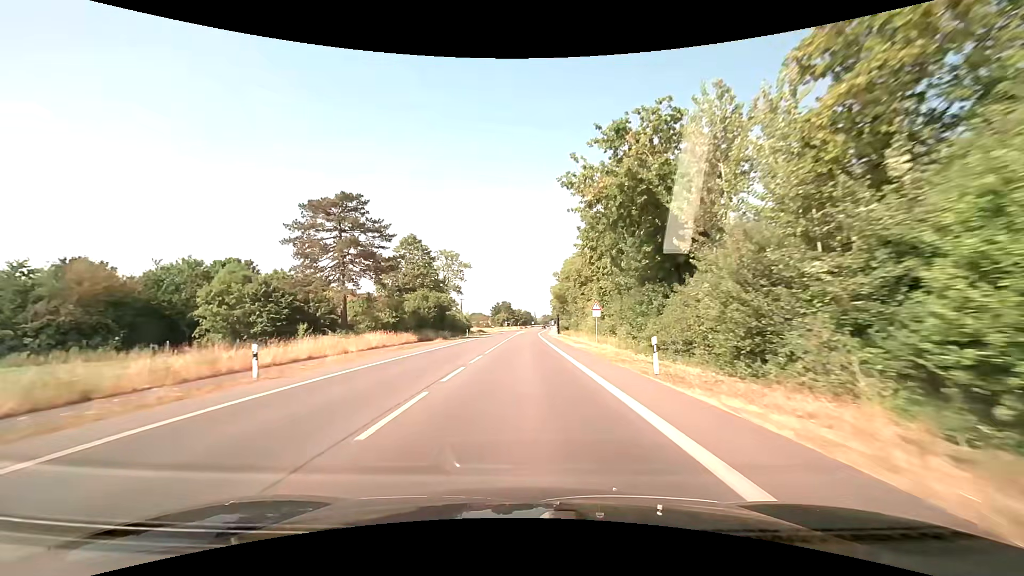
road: primary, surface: asphalt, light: Day
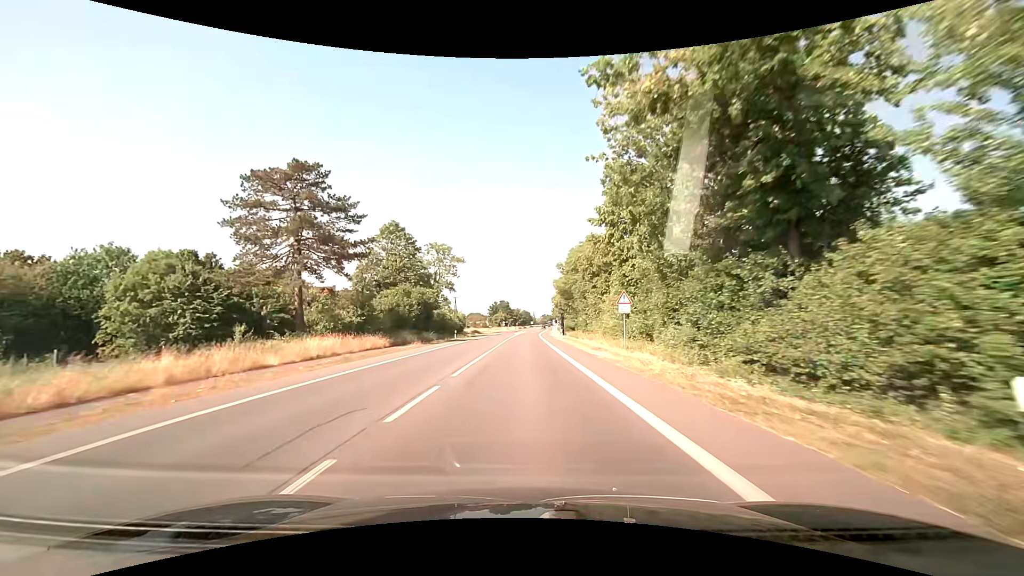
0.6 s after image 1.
(0.0, +10.9) m; 0°
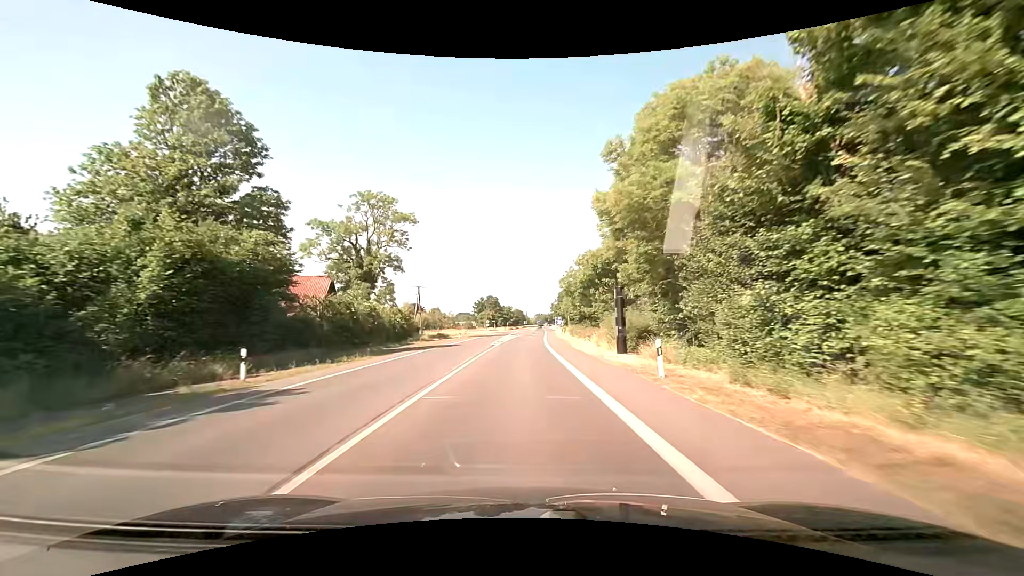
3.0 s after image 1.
(+0.3, +43.8) m; +1°
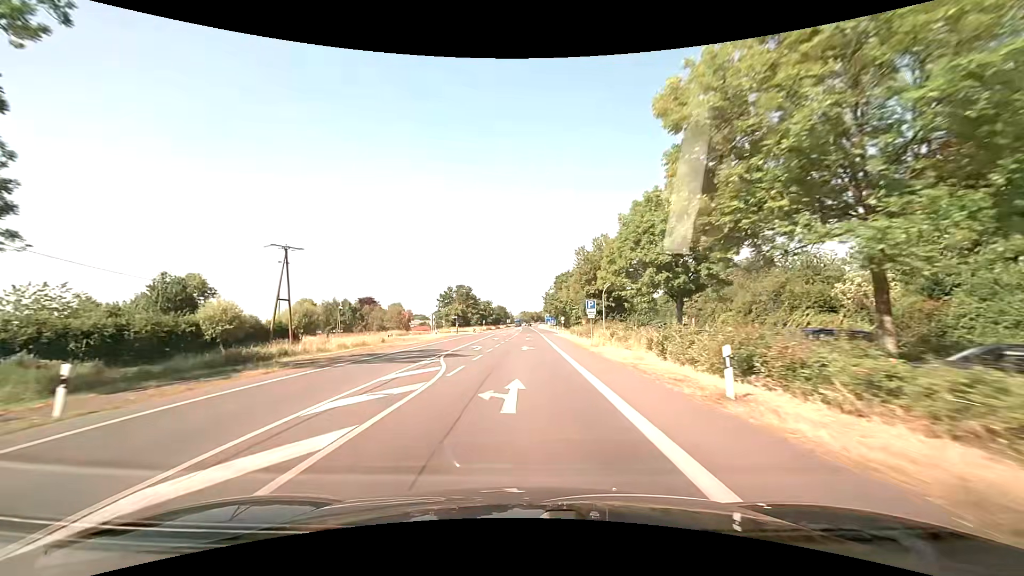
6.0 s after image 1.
(+0.7, +54.8) m; +2°
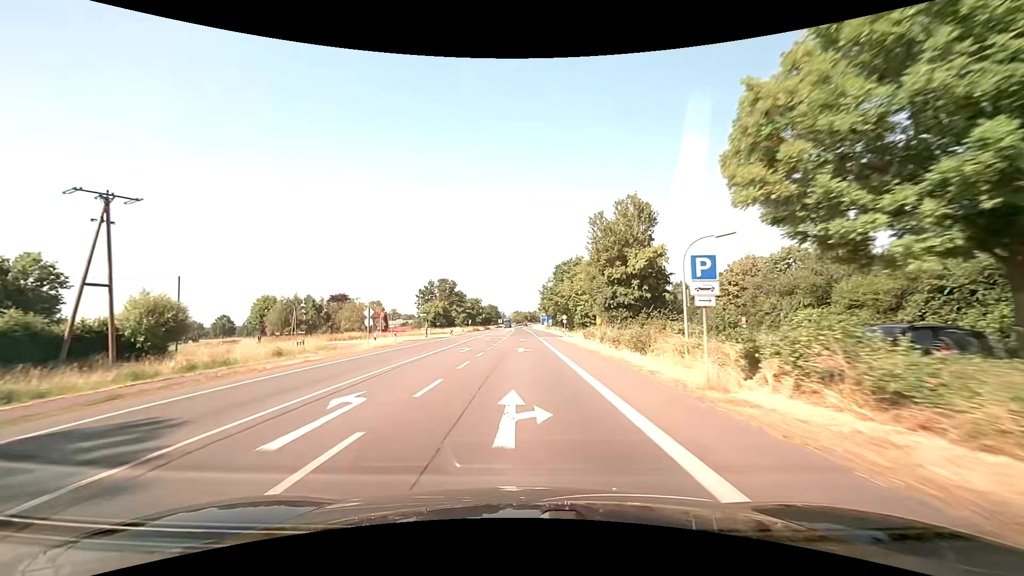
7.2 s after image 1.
(+0.1, +22.0) m; 0°
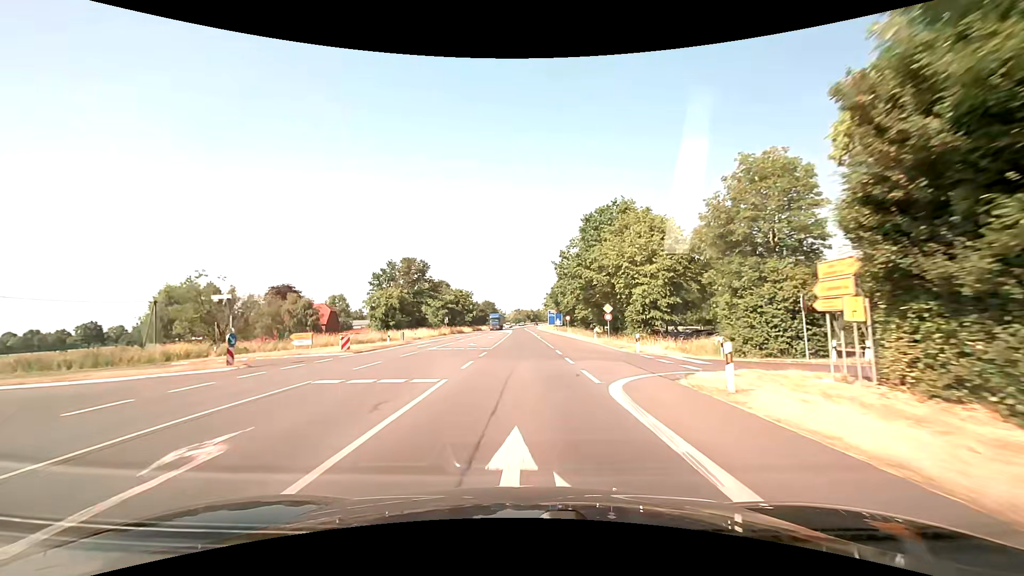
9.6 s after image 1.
(+0.1, +43.9) m; 0°
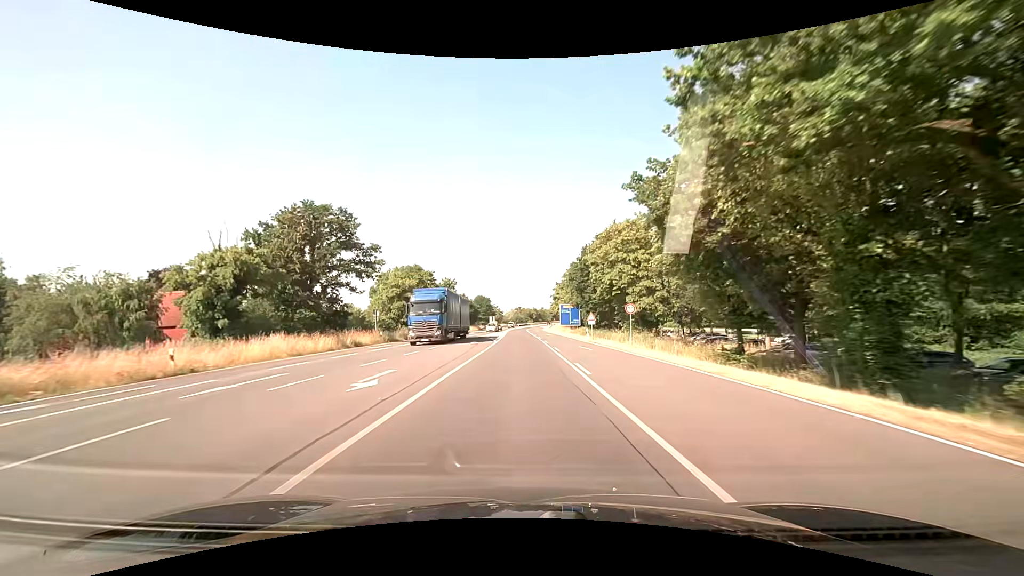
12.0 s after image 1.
(+0.2, +43.9) m; 0°
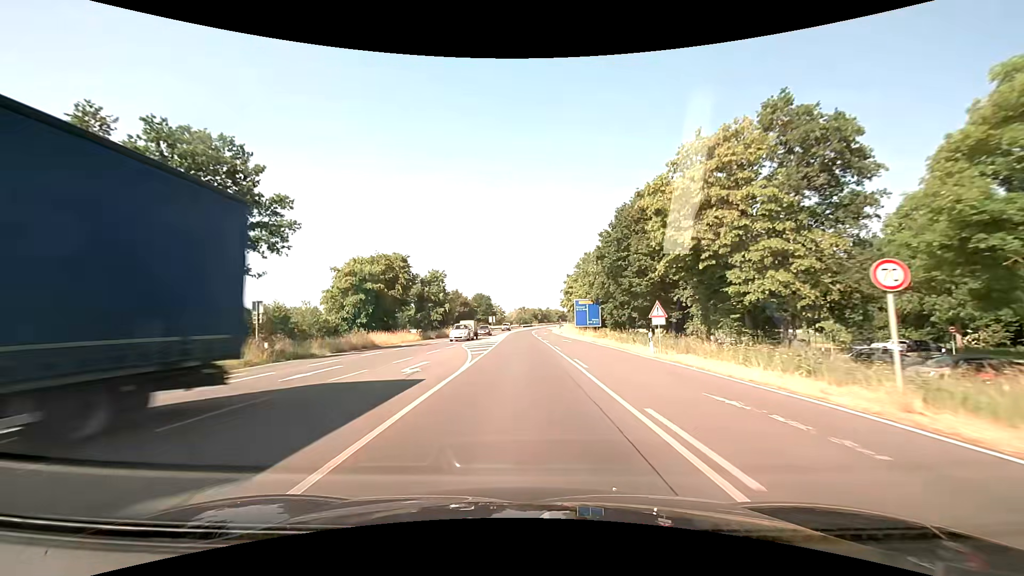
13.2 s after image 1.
(-0.1, +21.9) m; 0°
(0, +10) (0, +20) (0, +30) (0, +40) (0, +50) (0, +60) (0, +70) (0, +80) (0, +90) (0, +100) m
